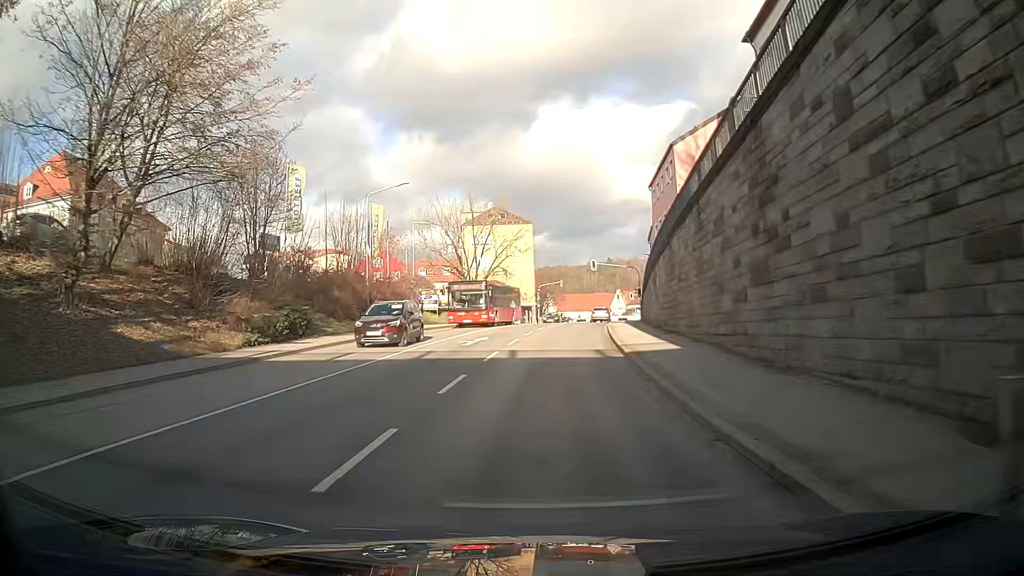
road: tertiary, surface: asphalt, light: Day
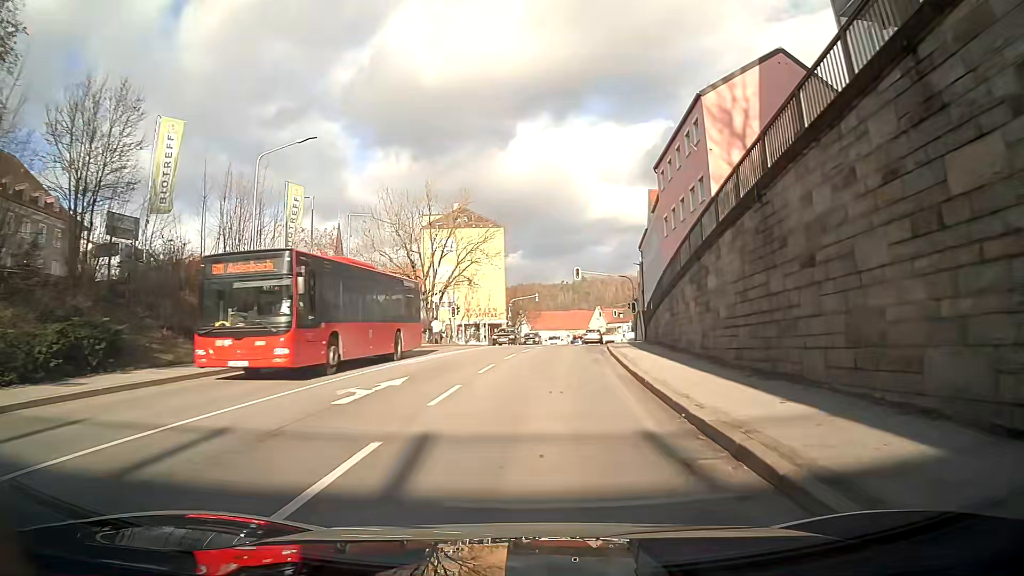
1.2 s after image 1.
(+0.6, +12.8) m; +4°
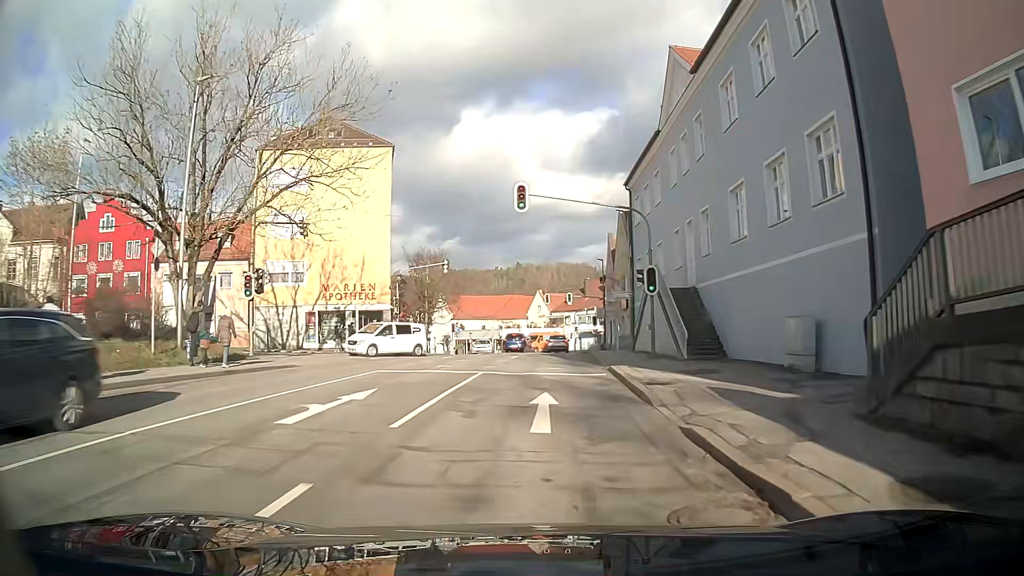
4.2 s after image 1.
(+1.6, +31.9) m; +6°
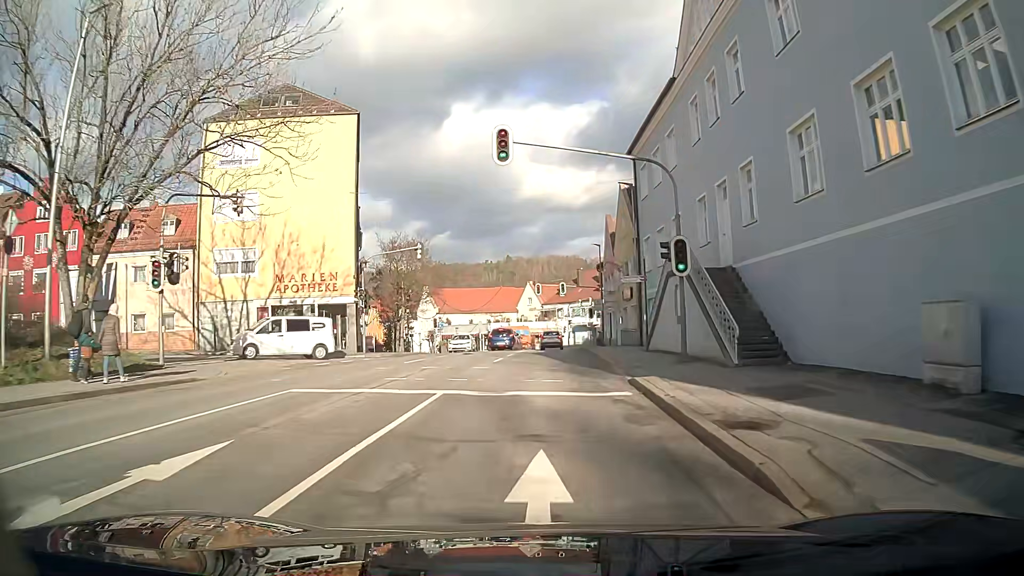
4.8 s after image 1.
(0.0, +6.3) m; +1°
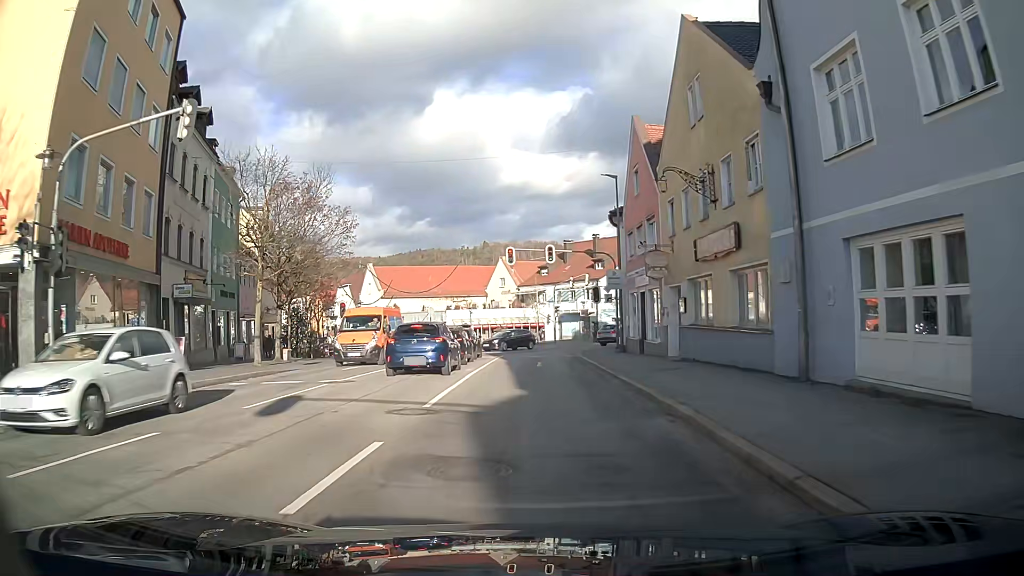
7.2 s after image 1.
(+0.3, +24.0) m; +2°
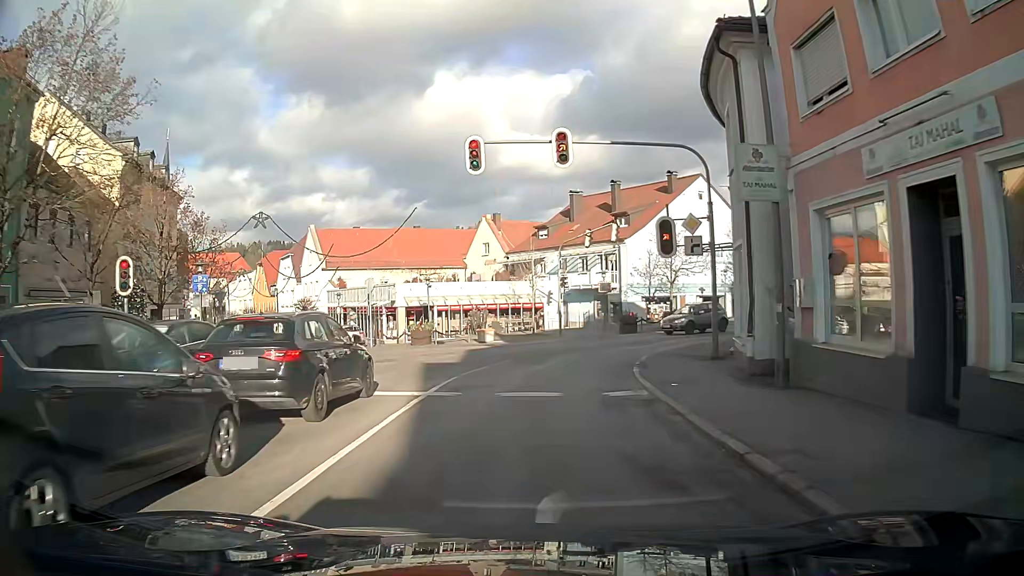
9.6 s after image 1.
(+0.1, +21.2) m; 0°
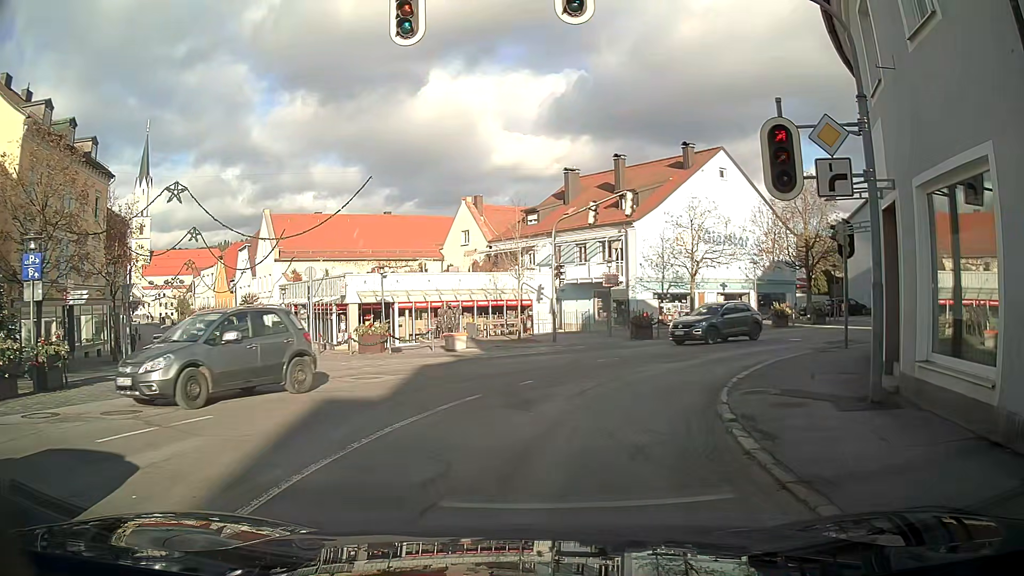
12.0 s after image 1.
(+0.1, +8.1) m; +1°
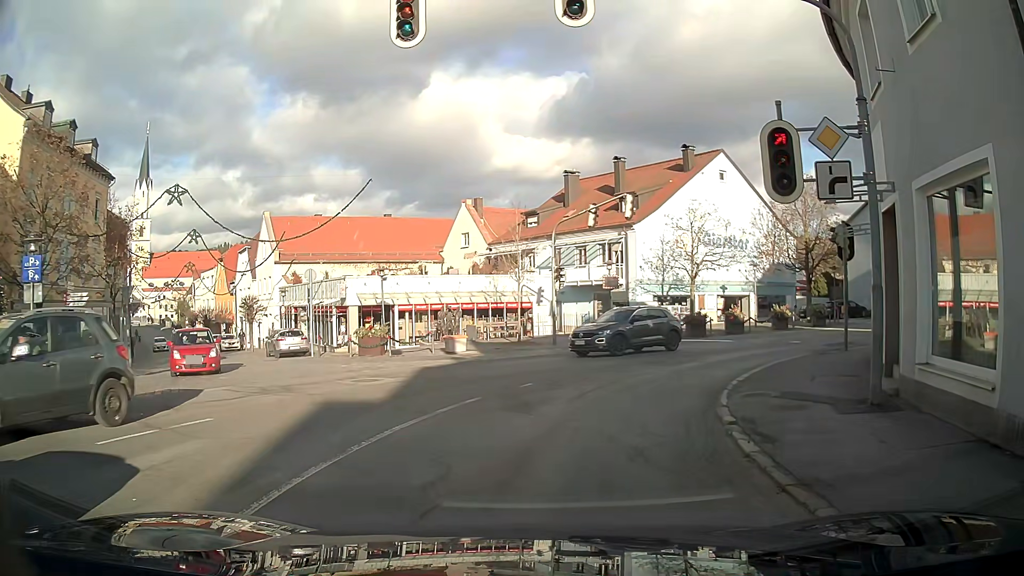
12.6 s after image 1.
(0.0, 0.0) m; 0°
(+1, +10) (+6, +18) (+14, +24) (+22, +29) (+31, +34) (+41, +37) (+50, +40) (+60, +42) (+70, +43) (+80, +44) m
